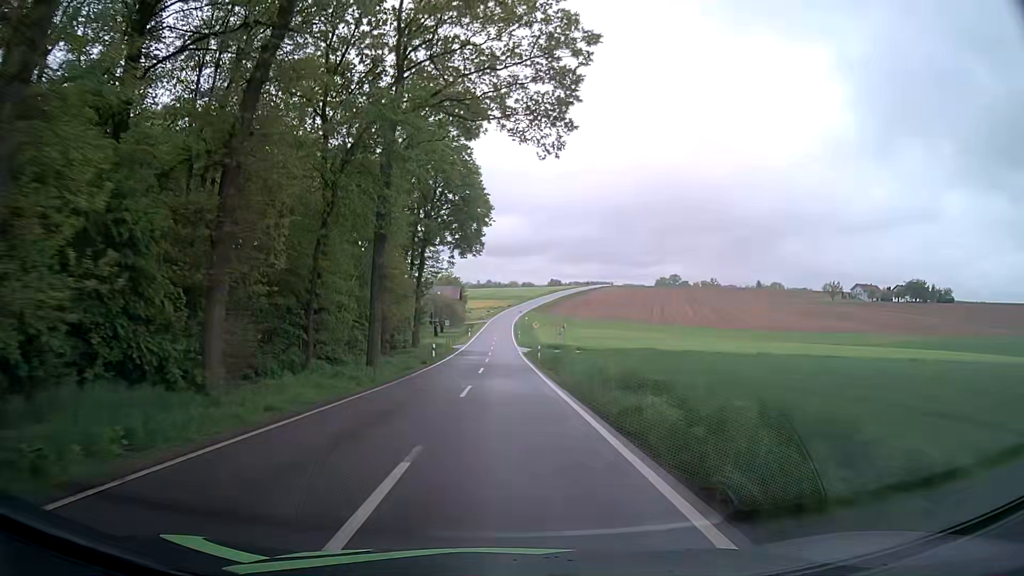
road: tertiary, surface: asphalt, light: Day
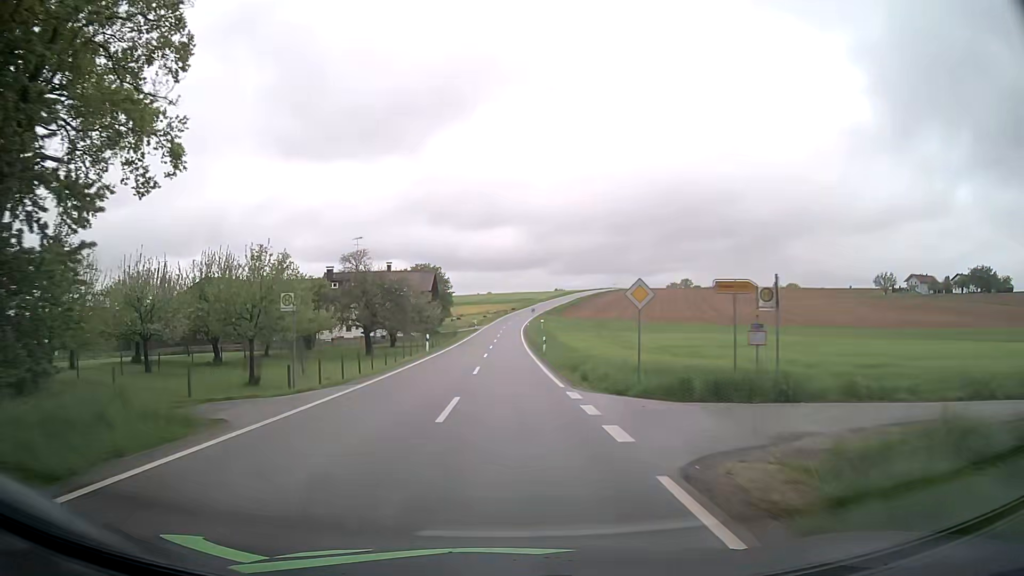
(-0.3, +53.7) m; 0°
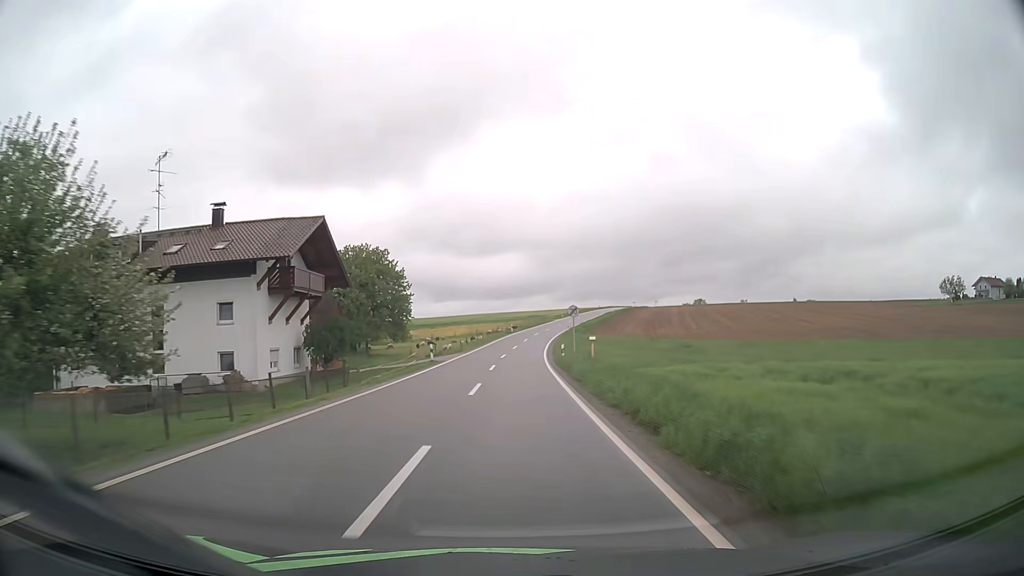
(+0.1, +53.6) m; 0°
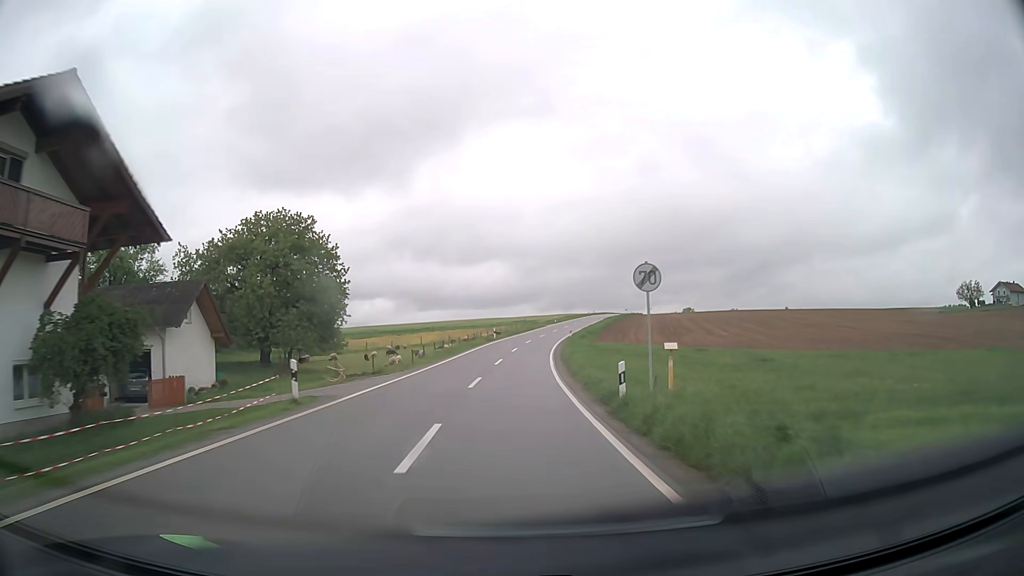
(+0.2, +21.7) m; +1°
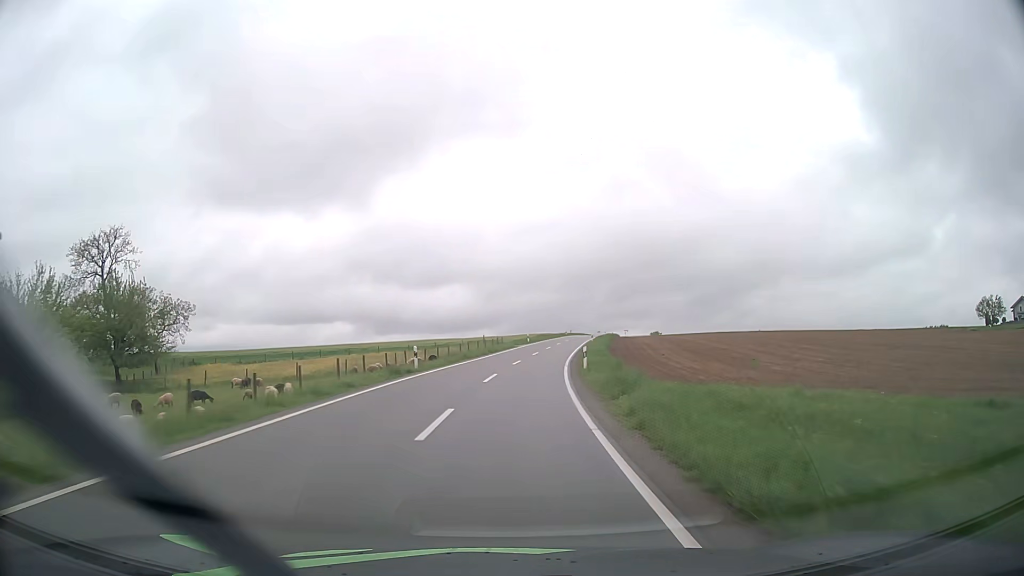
(+1.0, +33.8) m; +4°
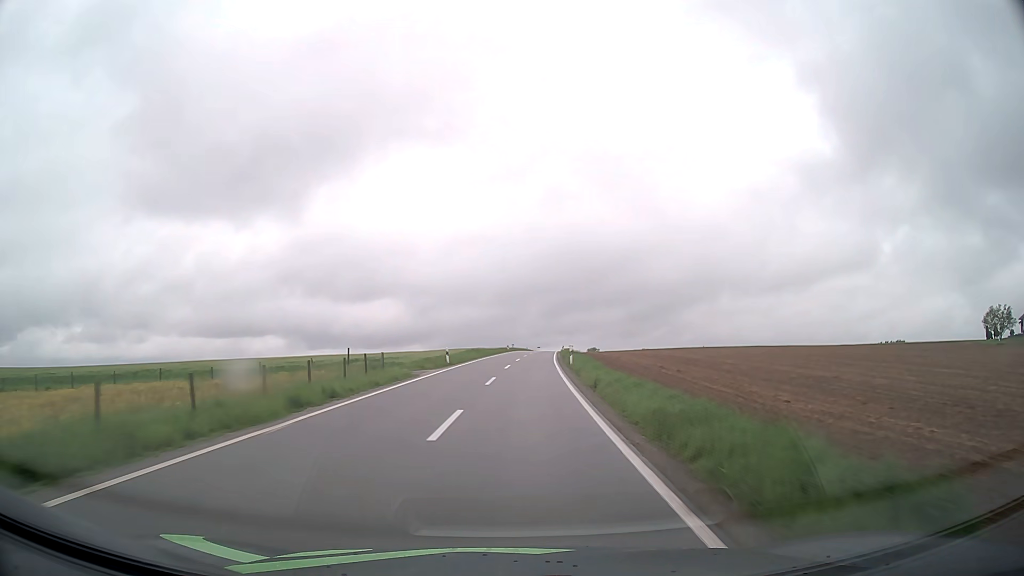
(+1.7, +35.5) m; +6°
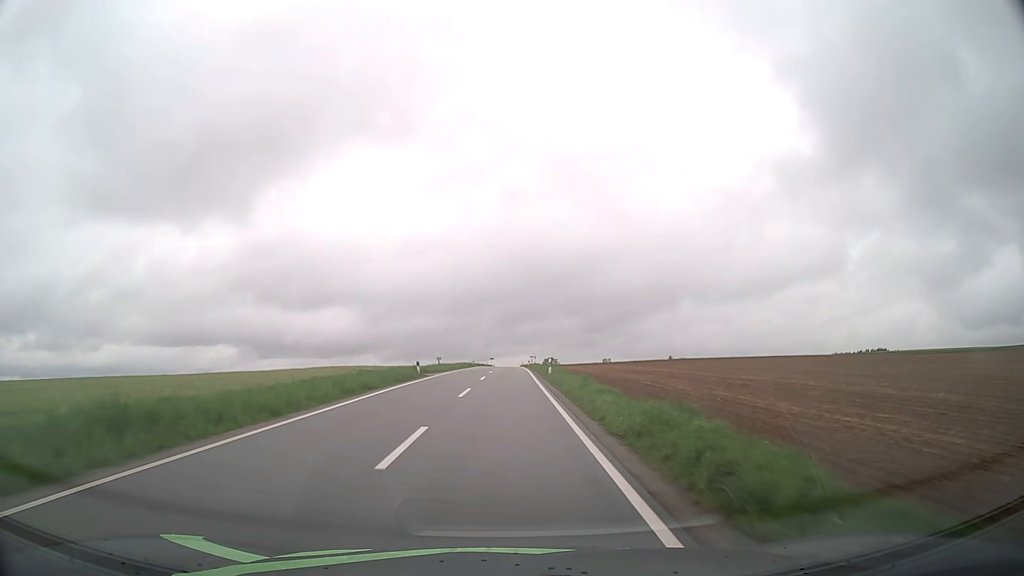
(+2.4, +49.9) m; +4°
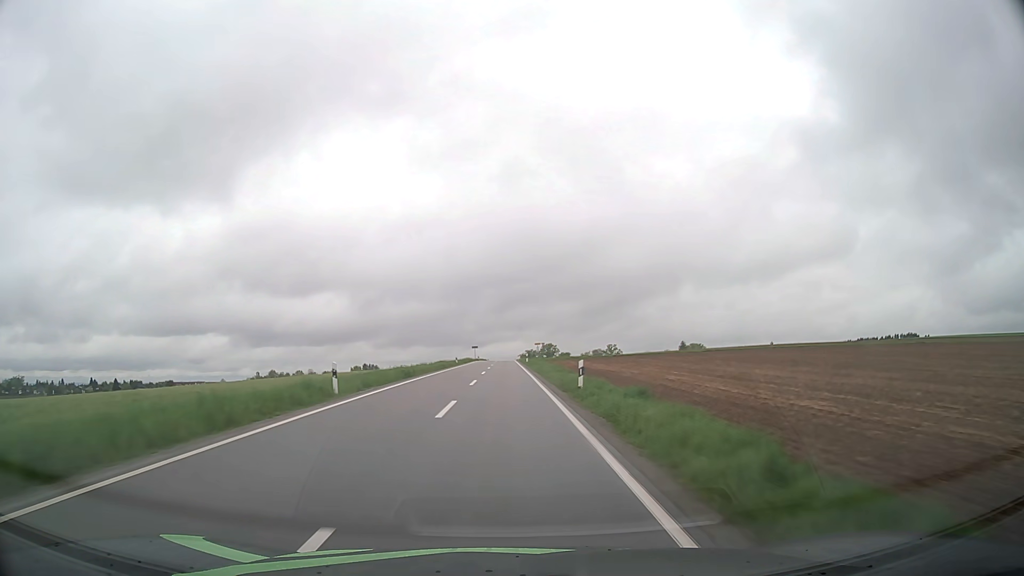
(+0.5, +66.9) m; +1°
(0, +10) (0, +20) (0, +30) (0, +40) (0, +50) (0, +60) (0, +70) (0, +80) (0, +90) (0, +100) m
